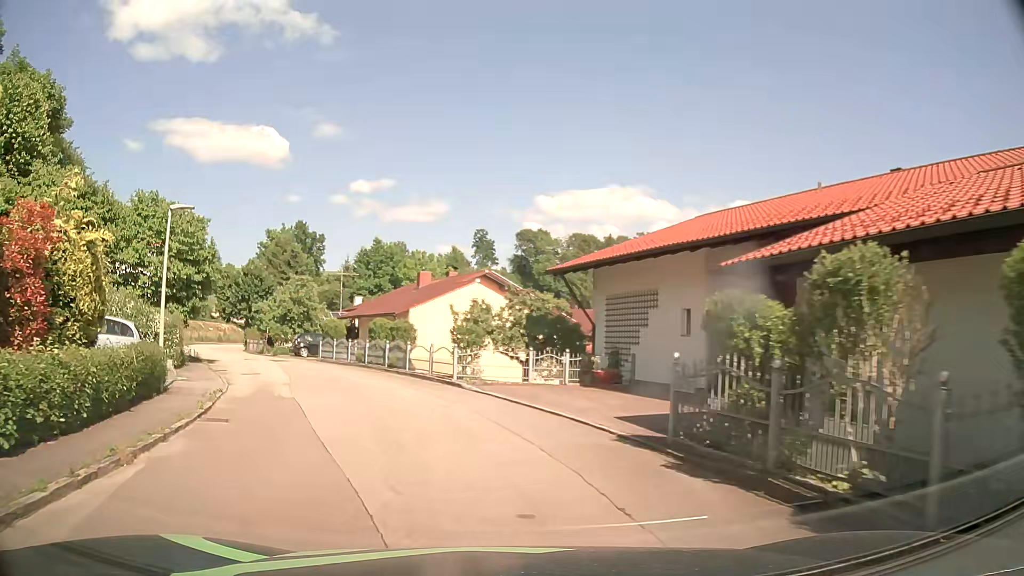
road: residential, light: Day
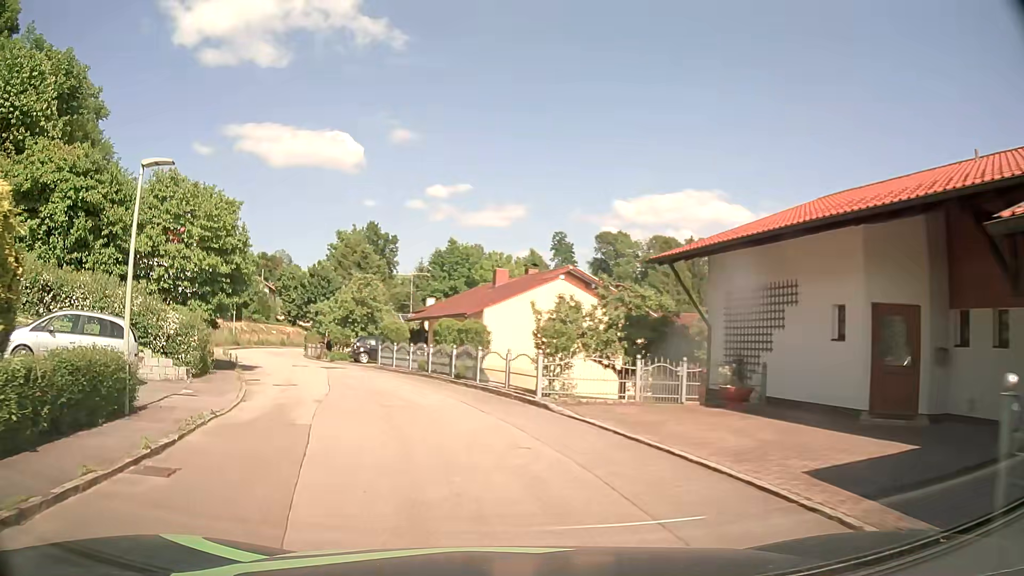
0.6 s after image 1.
(-0.3, +4.7) m; -7°
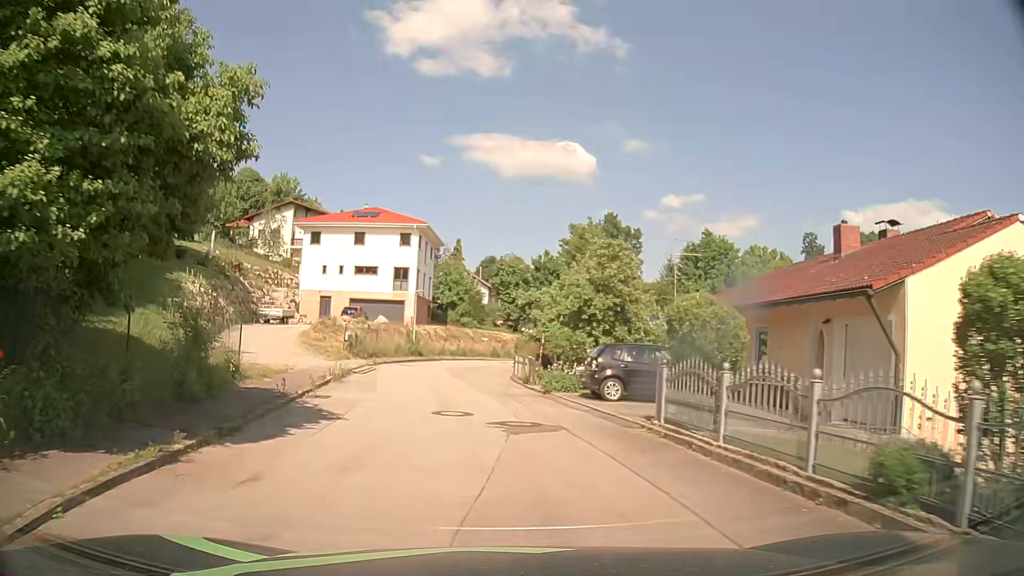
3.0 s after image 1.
(-3.6, +18.6) m; -20°
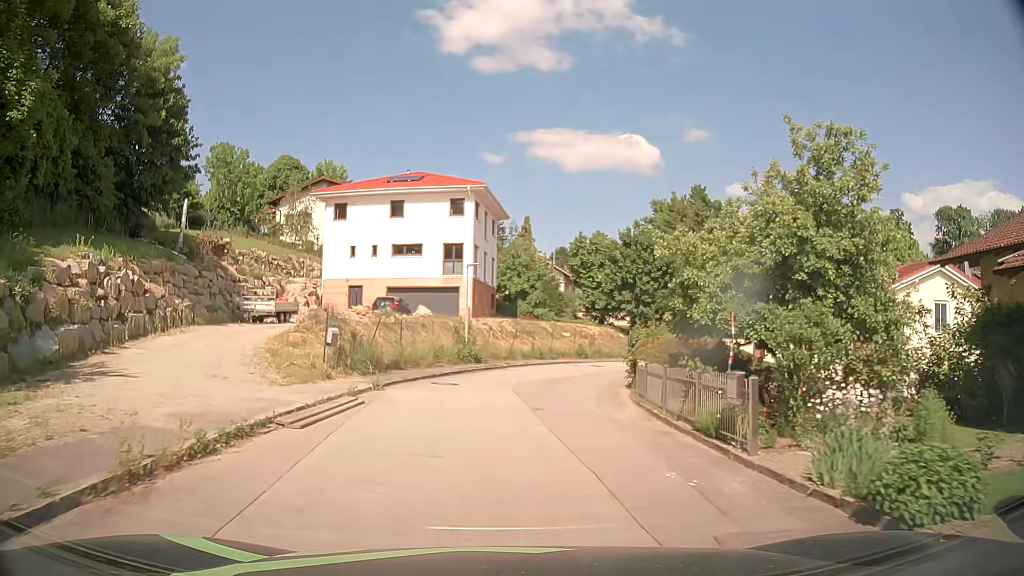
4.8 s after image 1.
(-0.9, +14.4) m; -4°
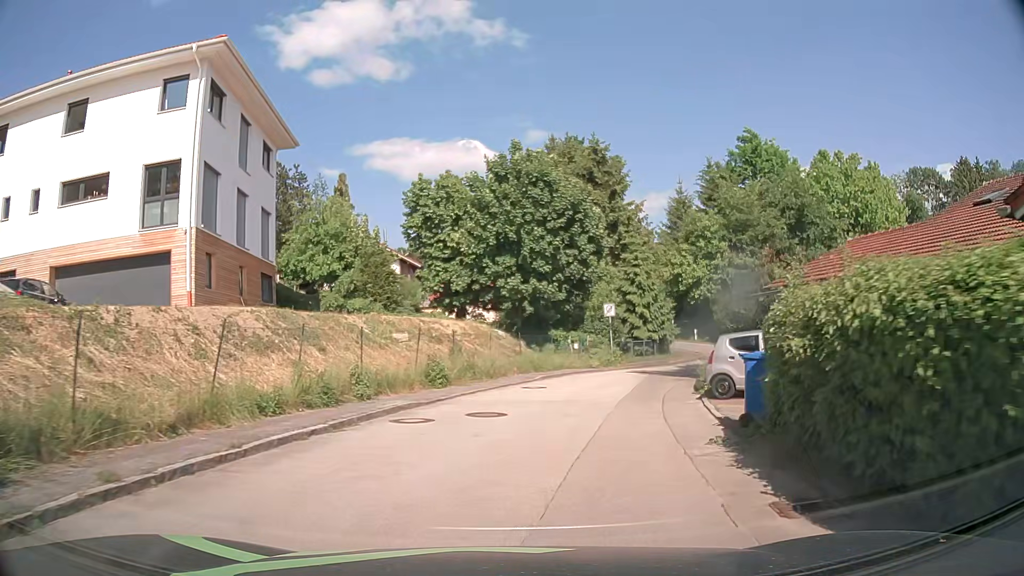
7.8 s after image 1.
(+1.4, +24.1) m; +11°
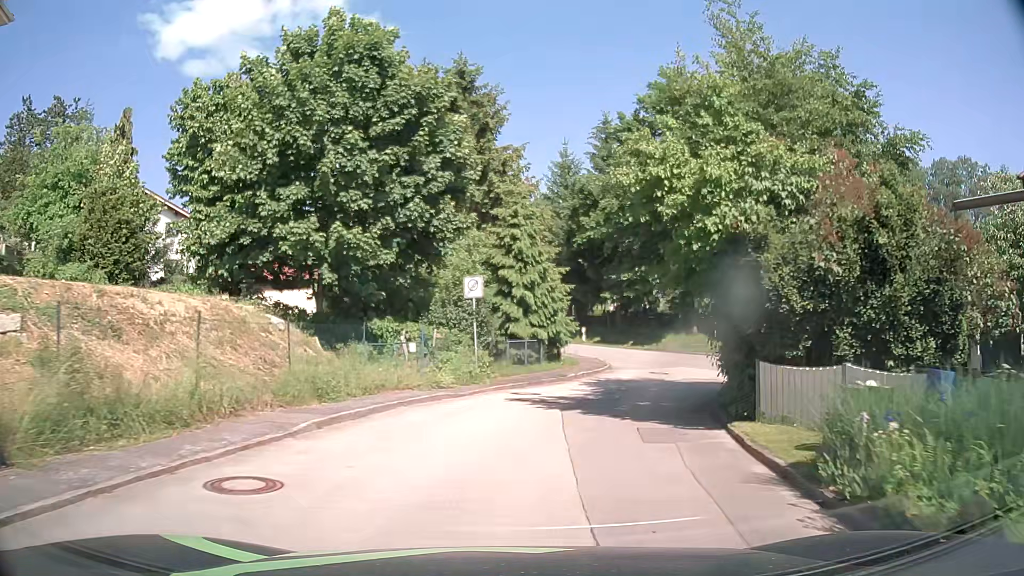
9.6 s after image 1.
(+1.7, +14.3) m; +12°
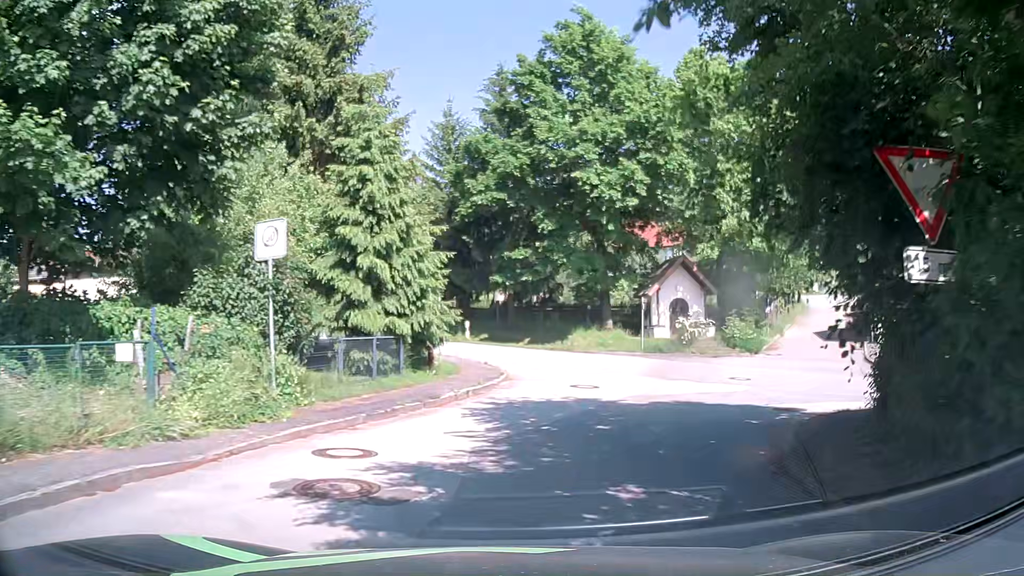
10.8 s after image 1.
(+0.8, +9.4) m; +10°
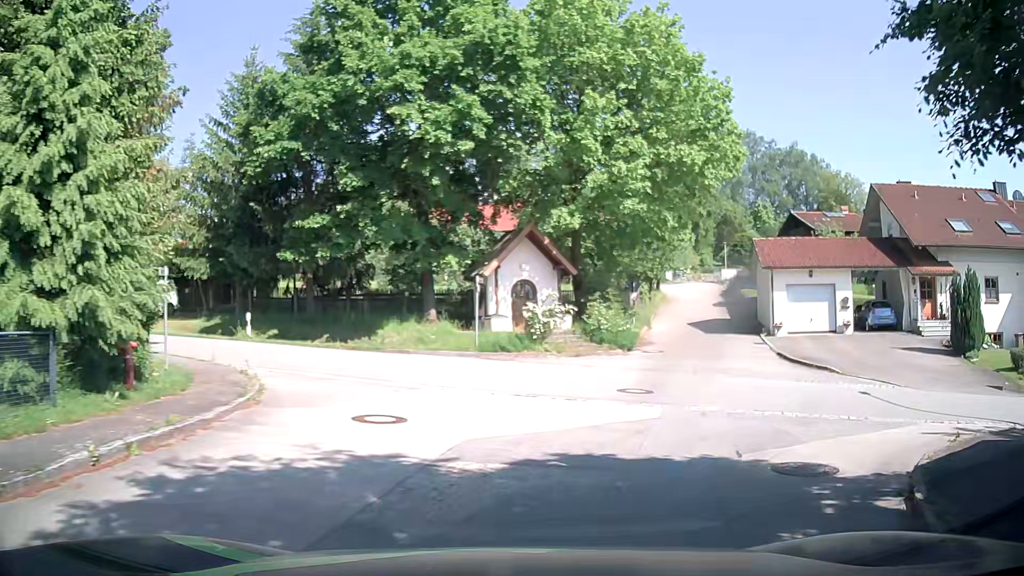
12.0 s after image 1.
(+0.9, +7.8) m; +14°
